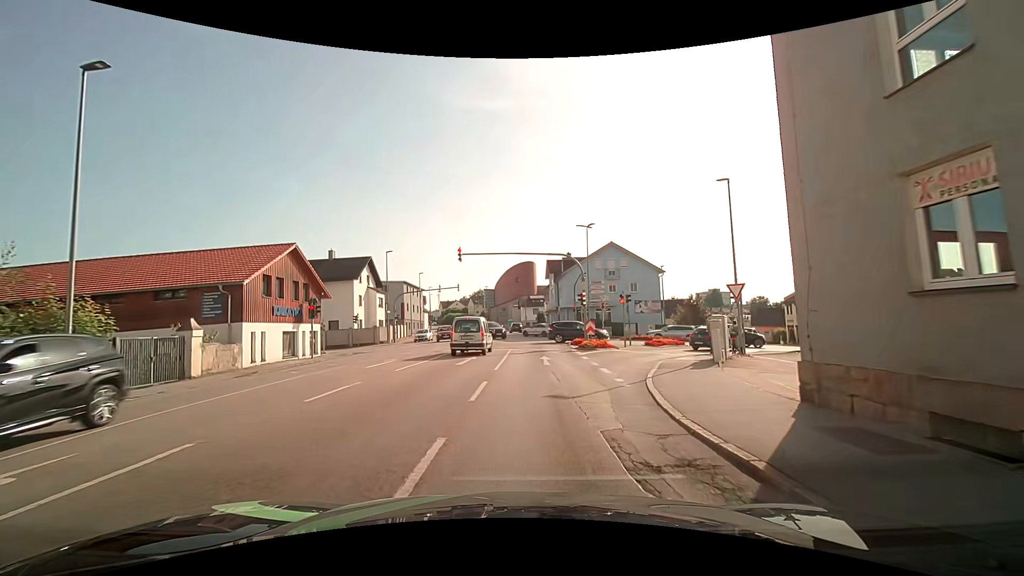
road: tertiary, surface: asphalt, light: Day
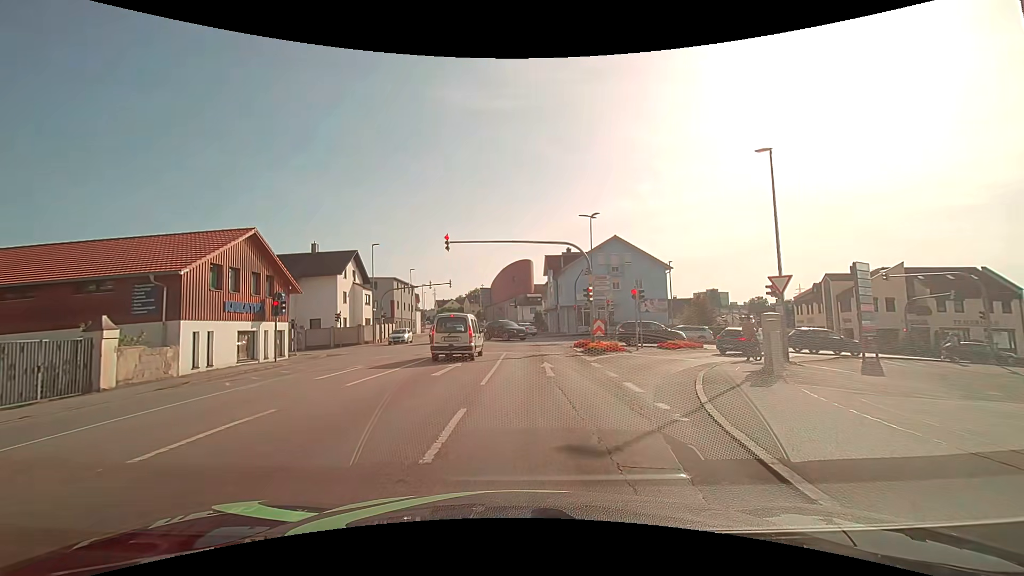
(-0.1, +4.1) m; 0°
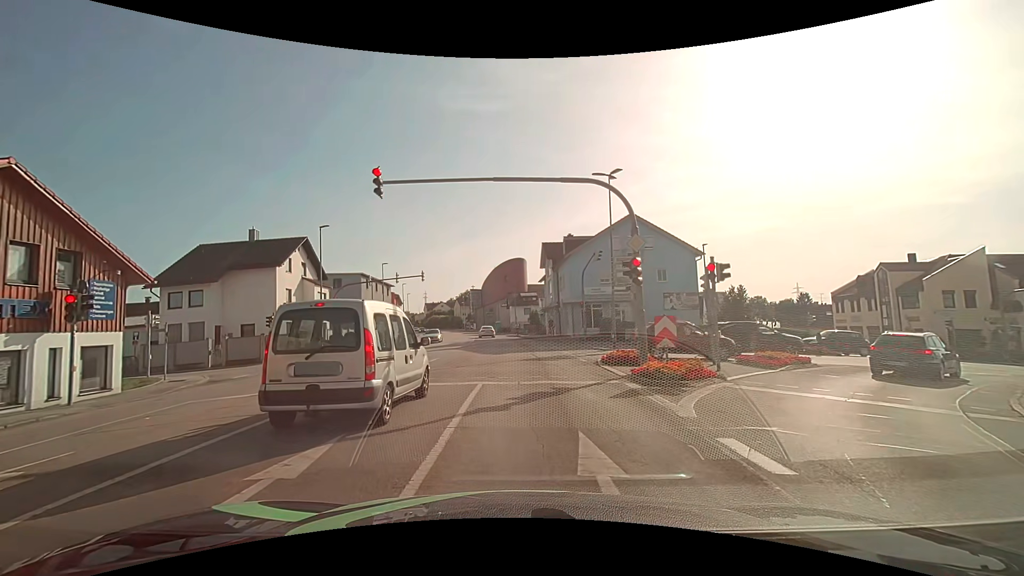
(0.0, +11.3) m; +1°
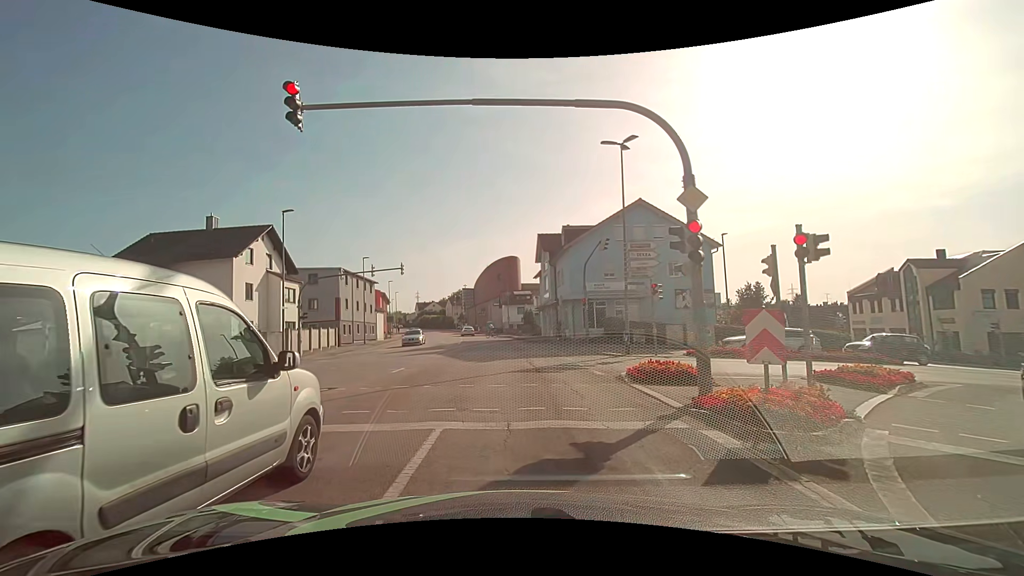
(0.0, +5.0) m; 0°
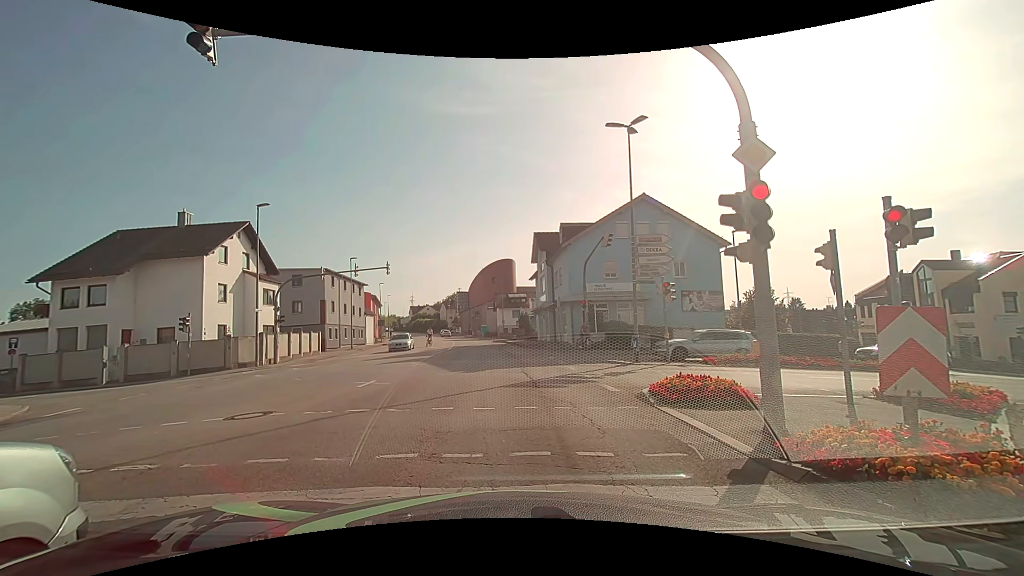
(+0.1, +2.6) m; +2°
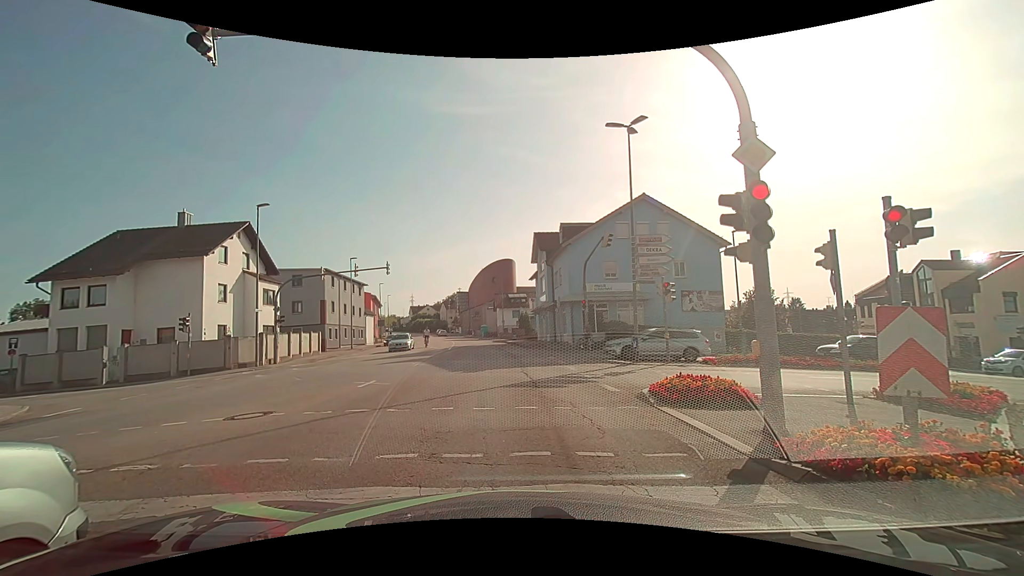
(0.0, 0.0) m; 0°
(0, +10) (0, +20) (-1, +30) (-2, +40) (-3, +50) (-5, +60) (-6, +70) (-8, +79) (-10, +89) (-12, +99) m
